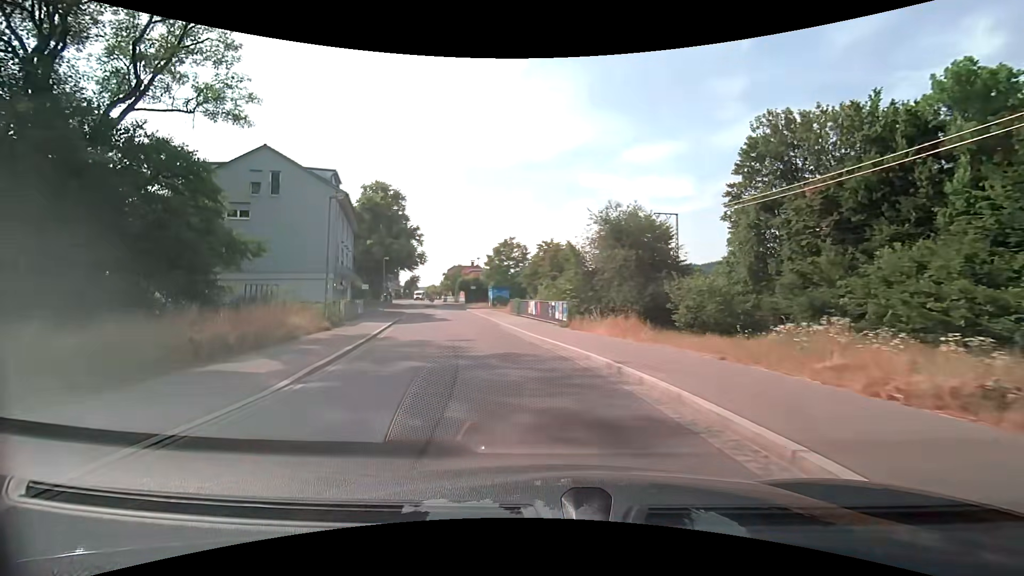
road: tertiary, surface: asphalt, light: Day
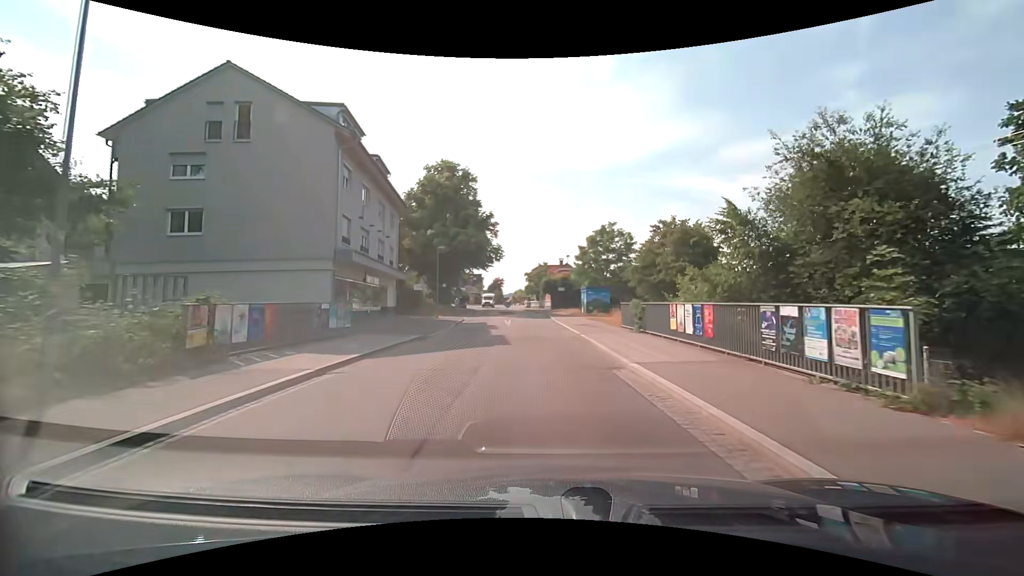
(-2.0, +16.8) m; -12°
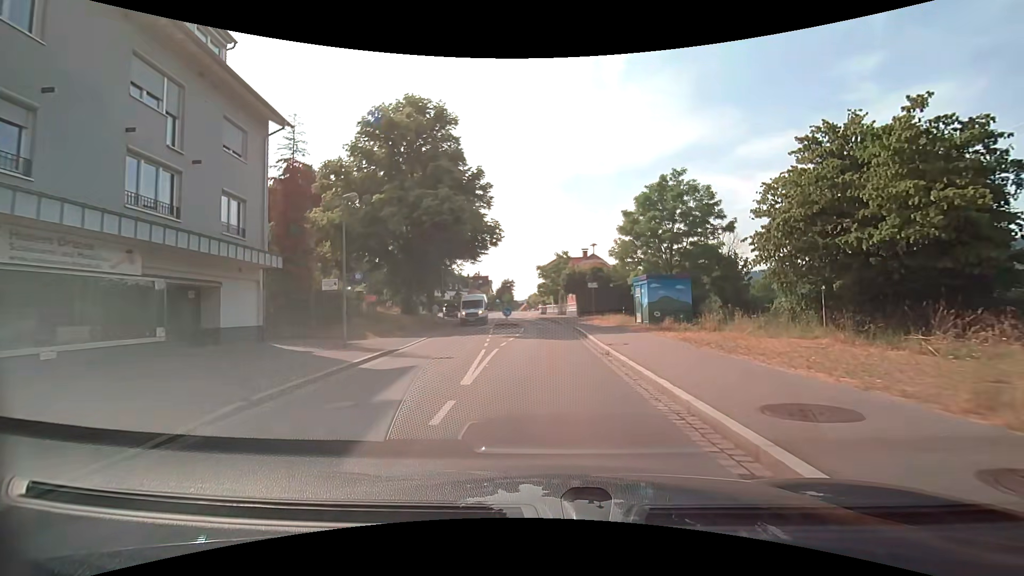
(-0.8, +22.7) m; -3°
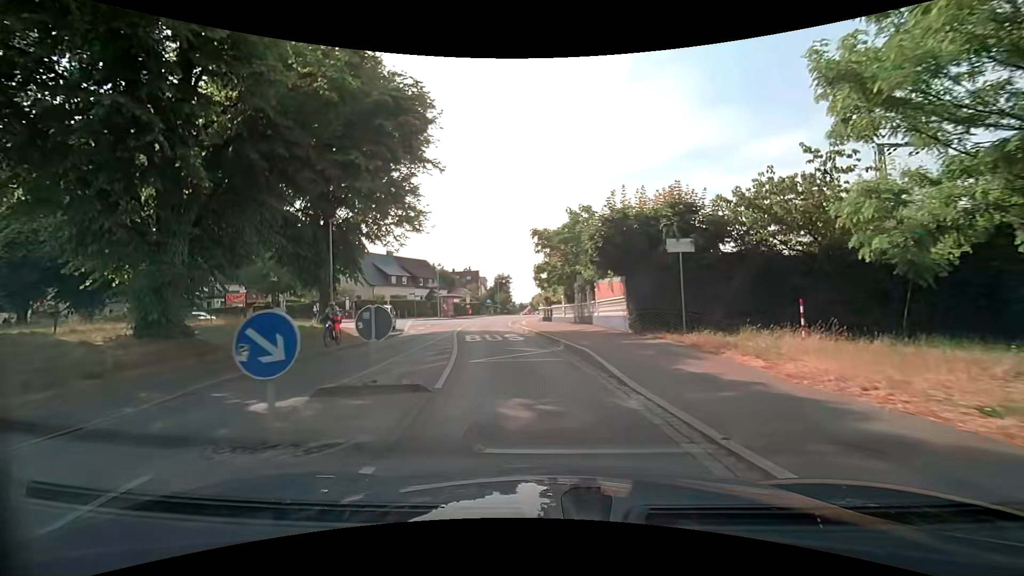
(+0.3, +27.3) m; +1°
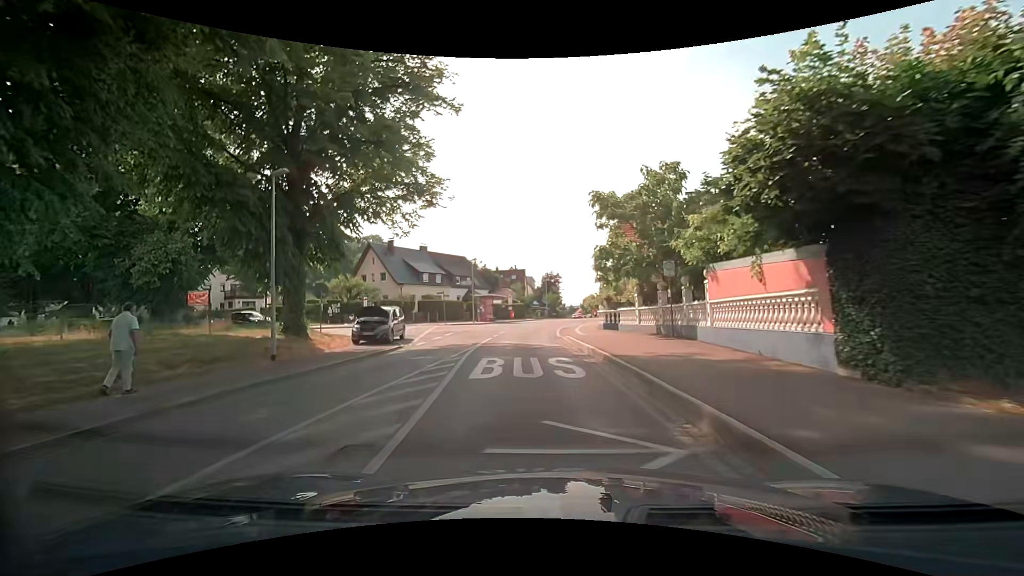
(-0.5, +9.8) m; -5°
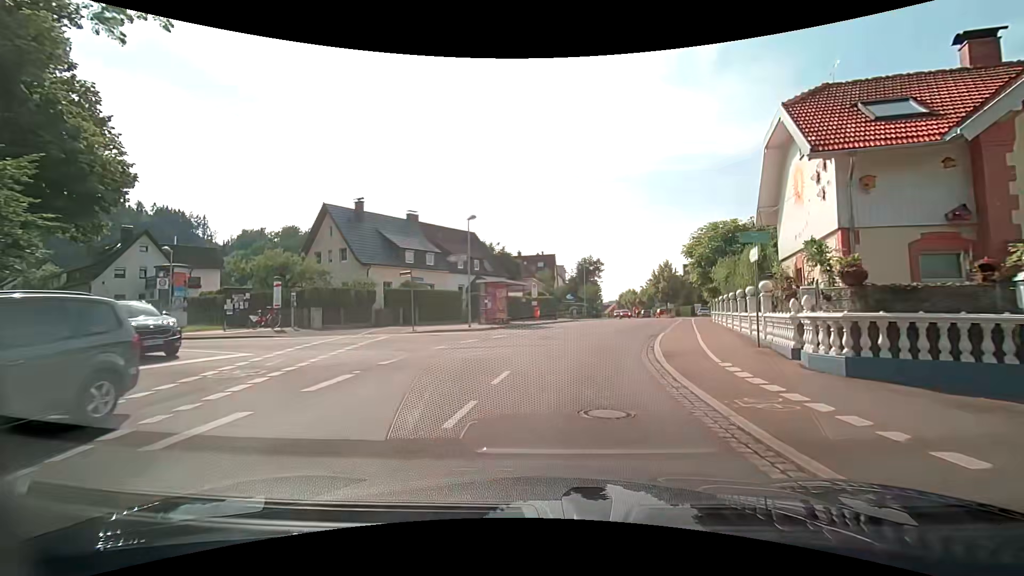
(-1.4, +20.2) m; -5°
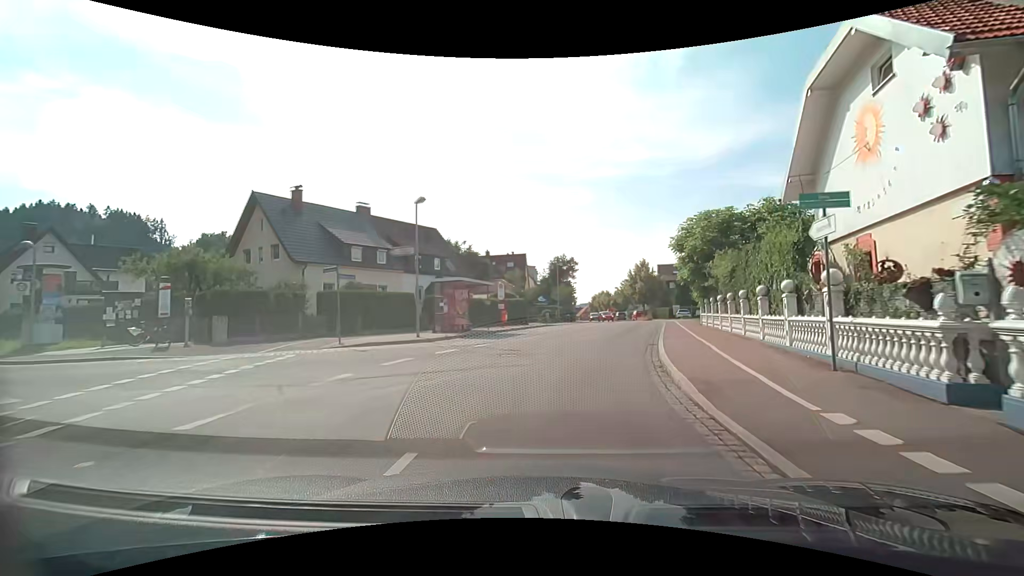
(0.0, +5.3) m; -1°
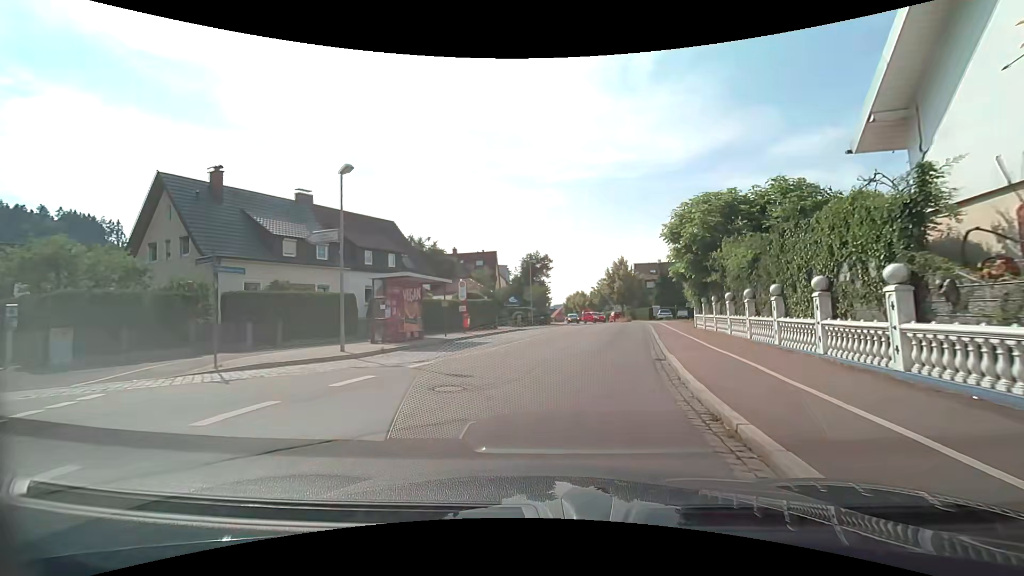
(+0.1, +5.3) m; +5°
(+1, +10) (+2, +20) (+5, +30) (+7, +39) (+9, +49) (+9, +59) (+10, +69) (+10, +79) (+11, +89) (+11, +99) m
